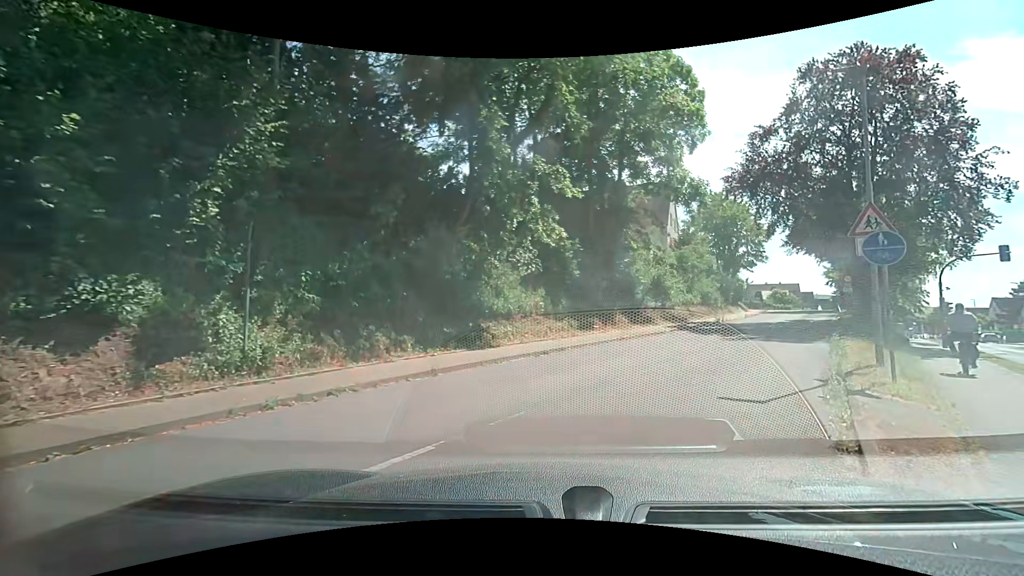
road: unclassified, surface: asphalt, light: Day
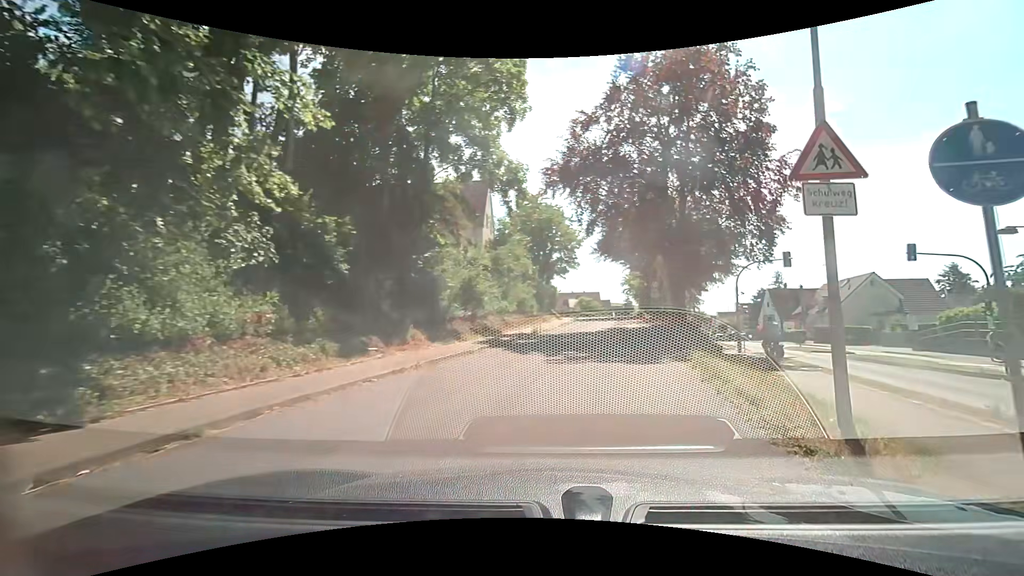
(+1.3, +6.9) m; +19°
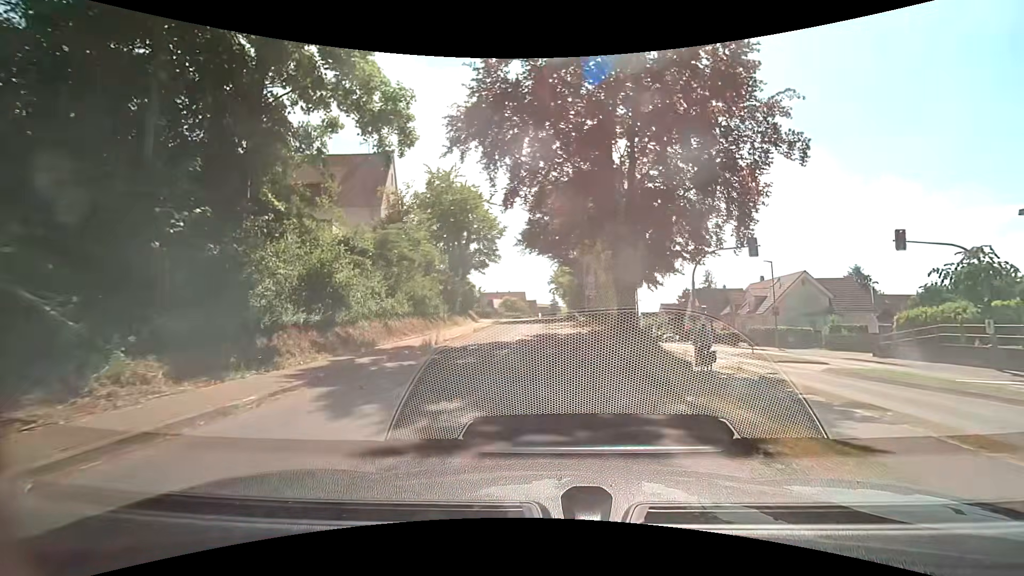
(+1.0, +8.4) m; +8°
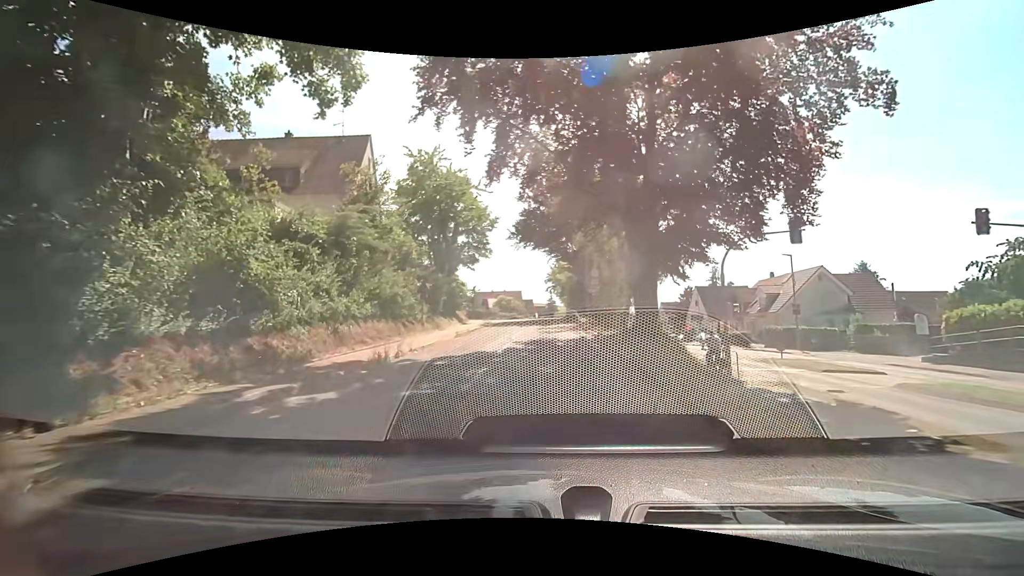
(+0.1, +4.6) m; +1°
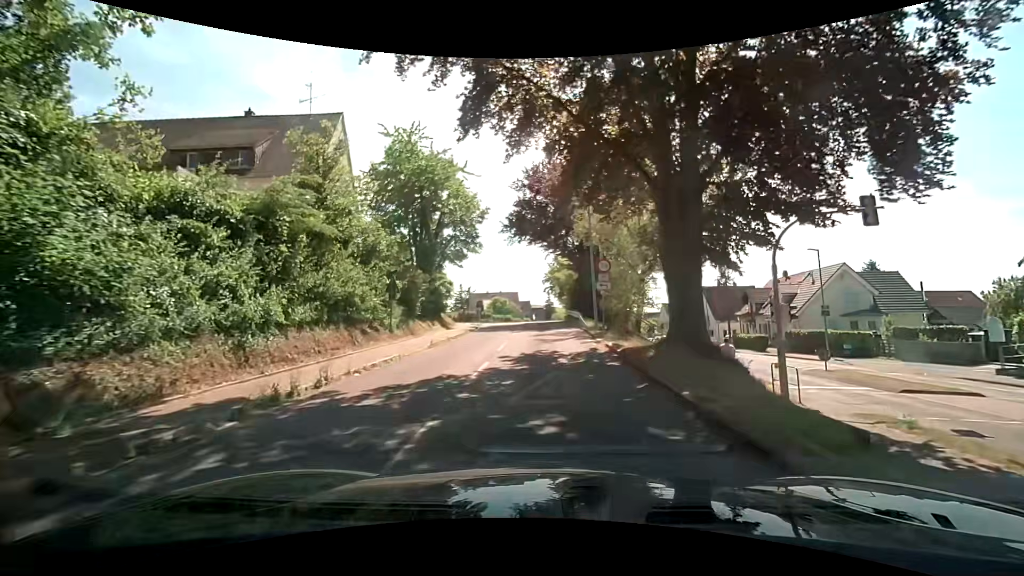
(+0.1, +4.8) m; +1°
